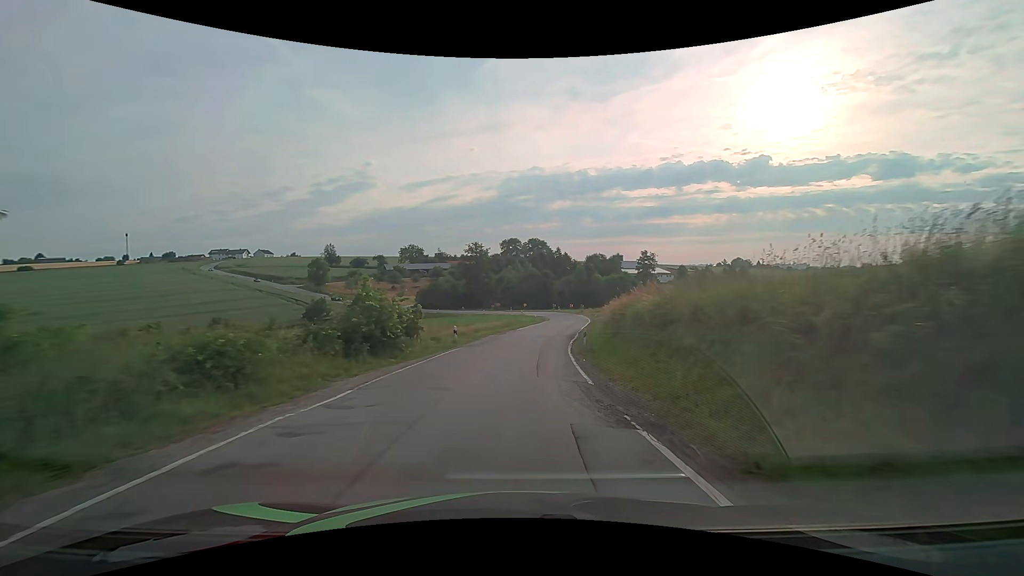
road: secondary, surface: asphalt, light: Day
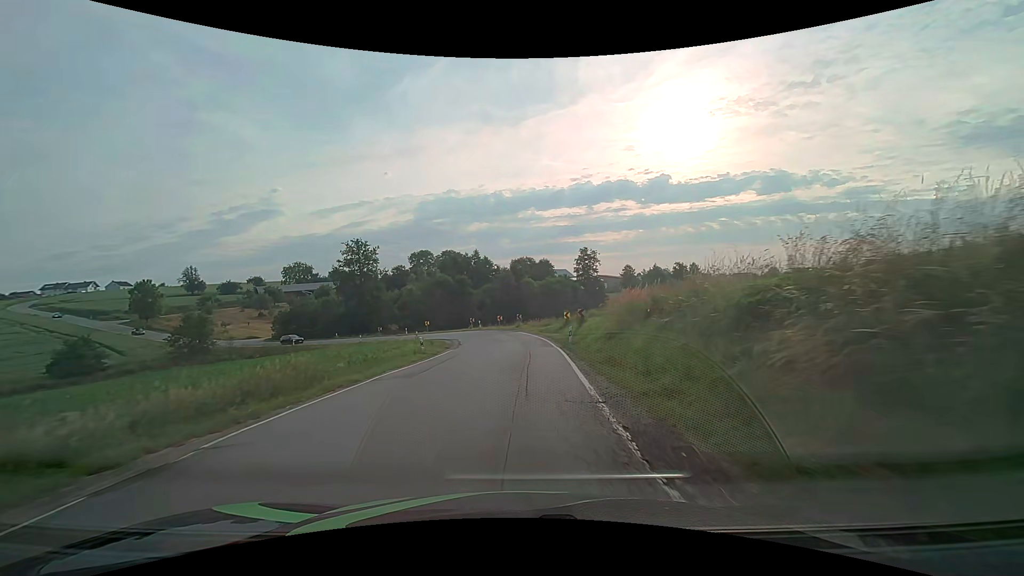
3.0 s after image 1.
(+3.1, +37.0) m; +9°
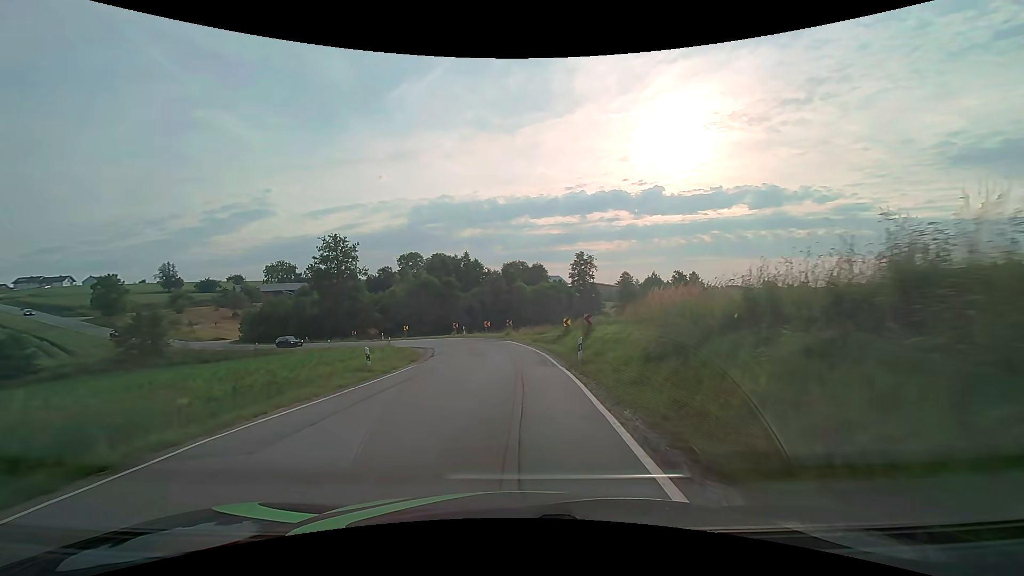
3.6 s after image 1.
(+0.1, +7.3) m; +1°
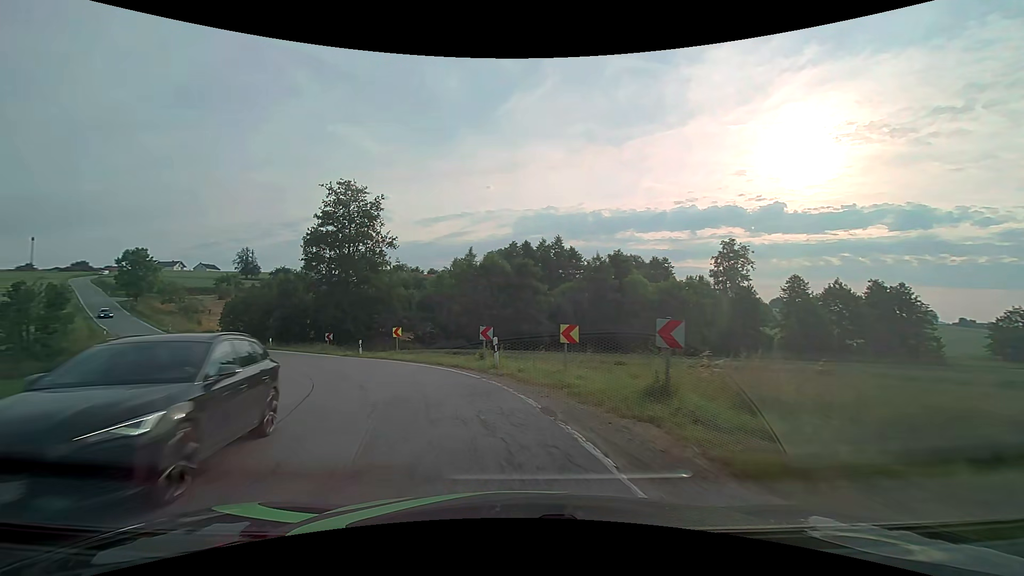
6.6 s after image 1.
(-1.2, +34.7) m; -12°
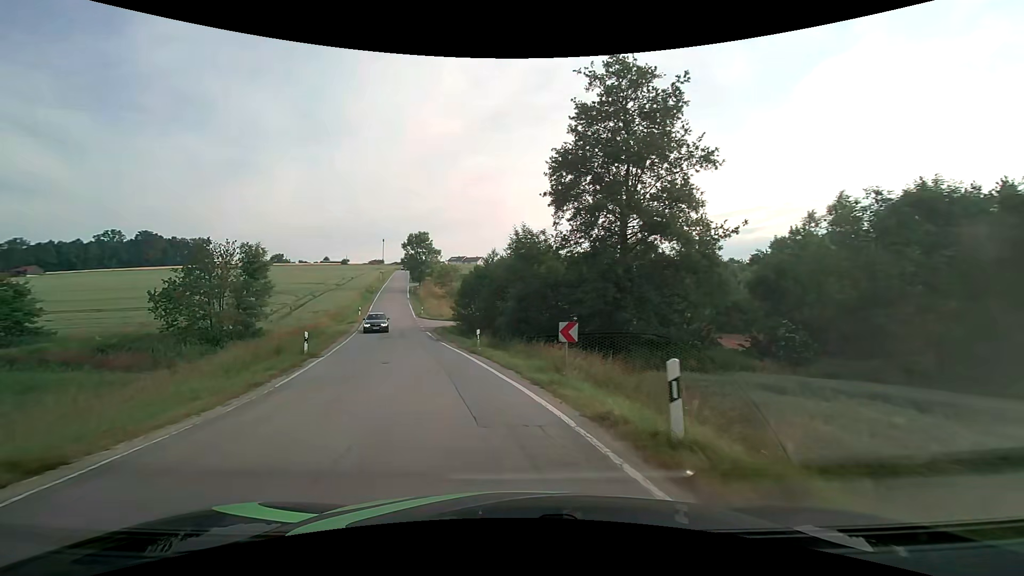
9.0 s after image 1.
(-7.0, +25.0) m; -31°
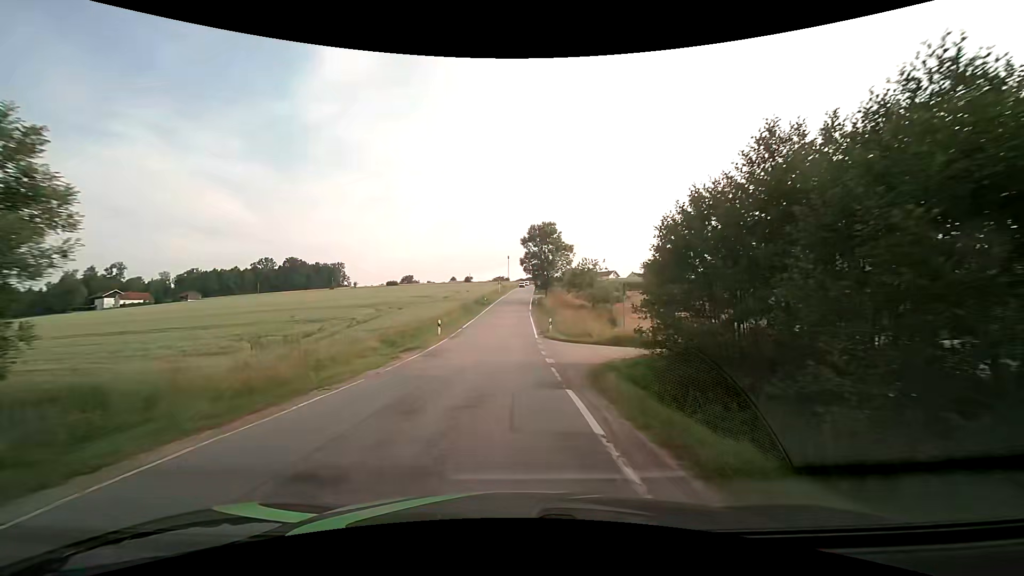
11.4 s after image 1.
(-4.9, +27.7) m; -15°
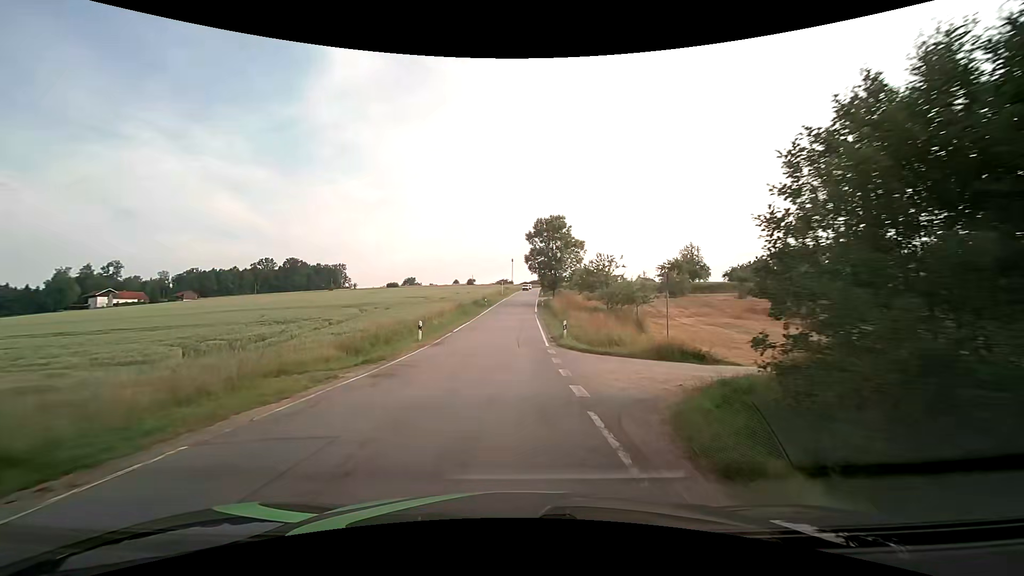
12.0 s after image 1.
(0.0, +7.4) m; 0°
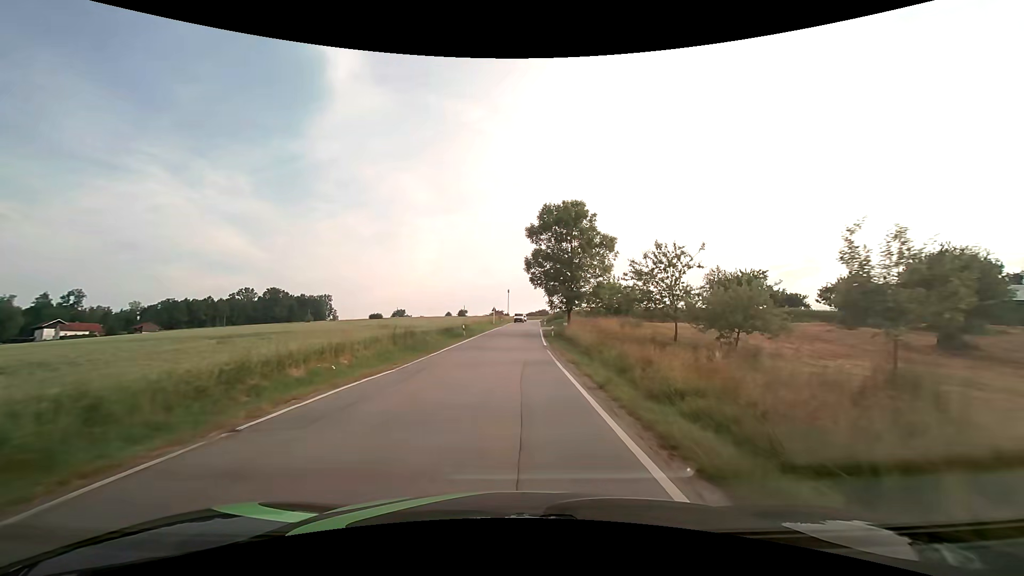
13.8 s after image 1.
(+0.1, +23.1) m; +1°
(0, +10) (0, +20) (0, +30) (+1, +40) (+1, +50) (+1, +60) (+2, +70) (+2, +80) (+2, +90) (+3, +100) m
